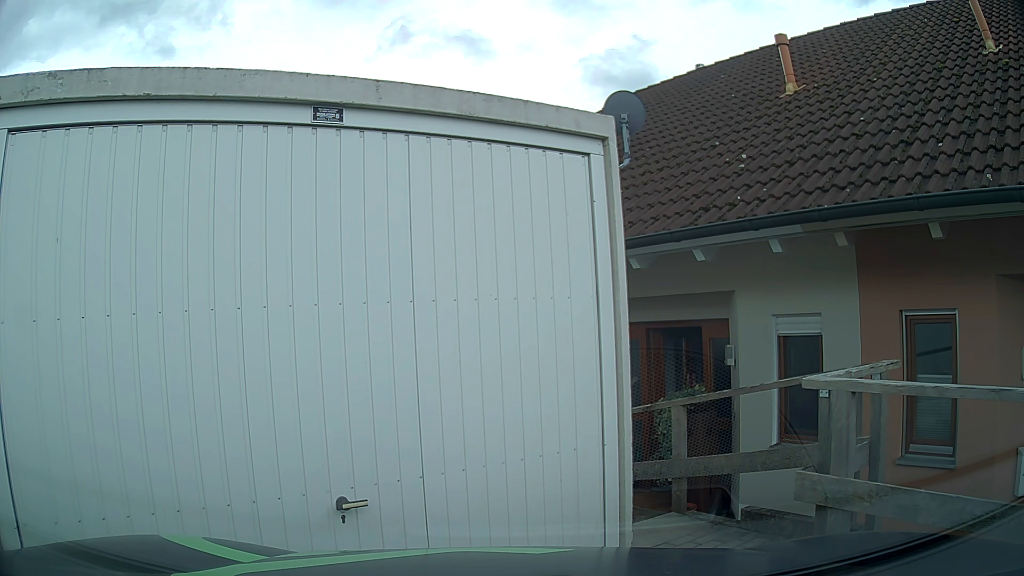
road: residential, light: Day
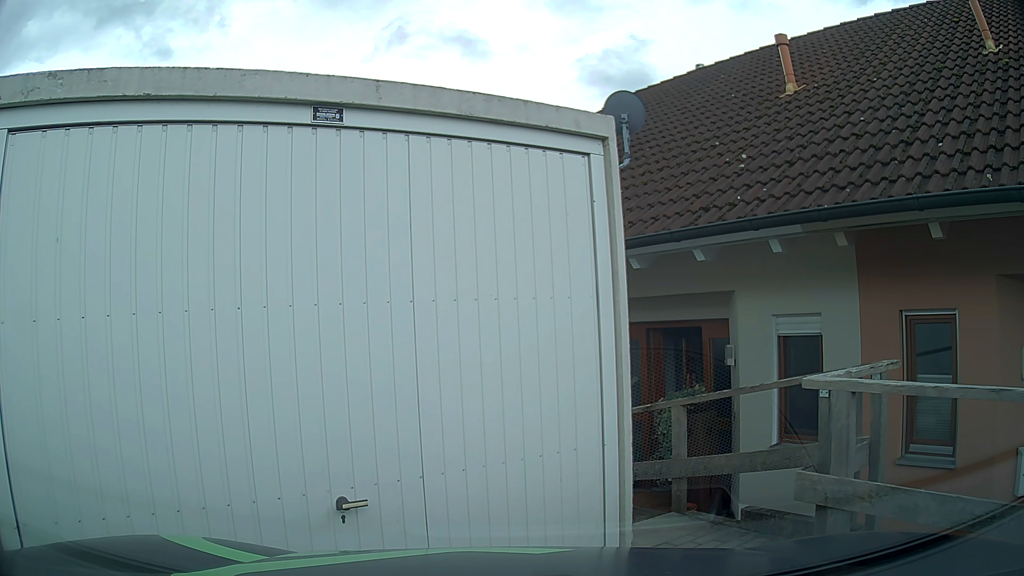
(0.0, 0.0) m; 0°
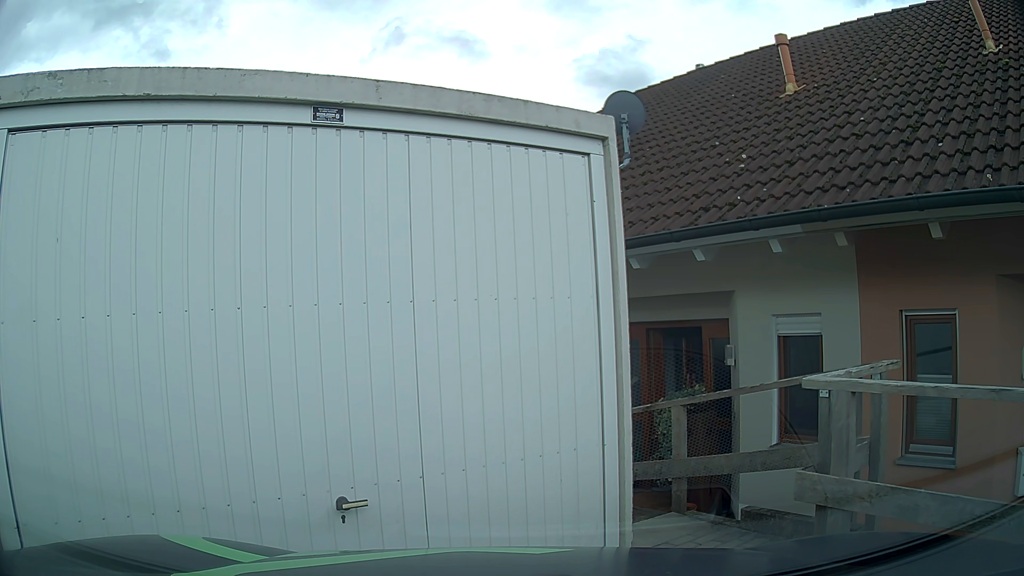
(0.0, 0.0) m; 0°
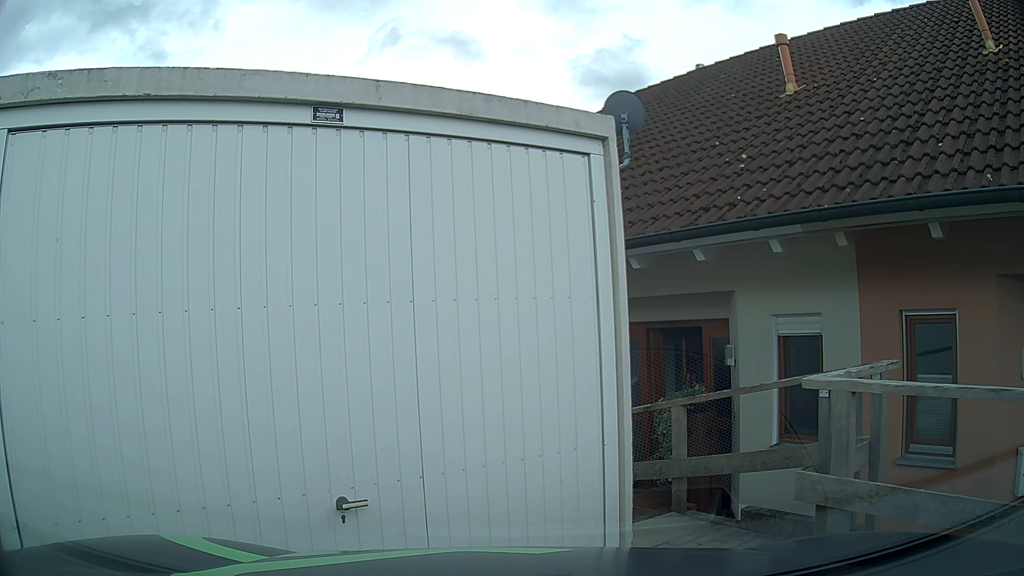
(0.0, 0.0) m; 0°
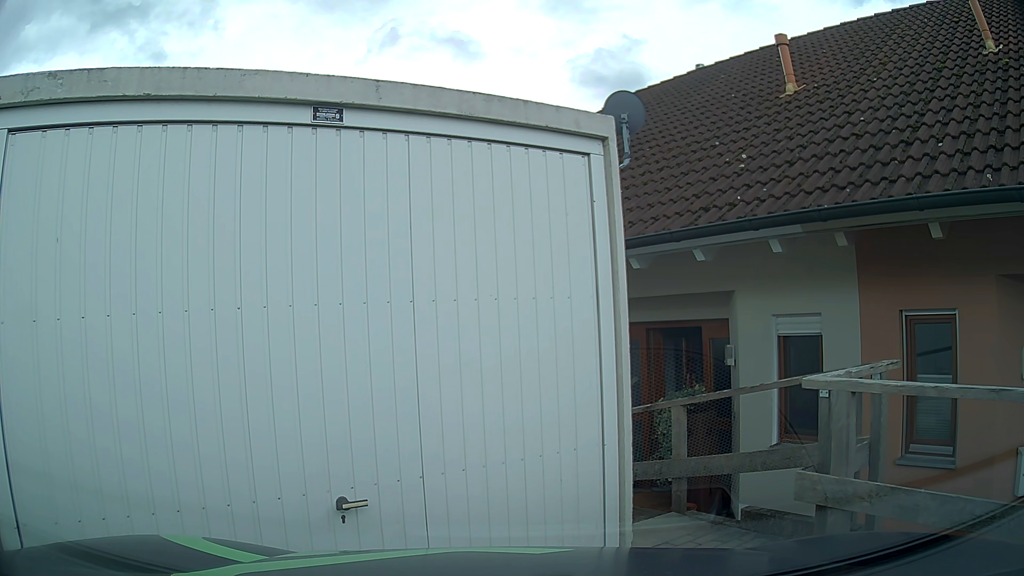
(0.0, 0.0) m; 0°
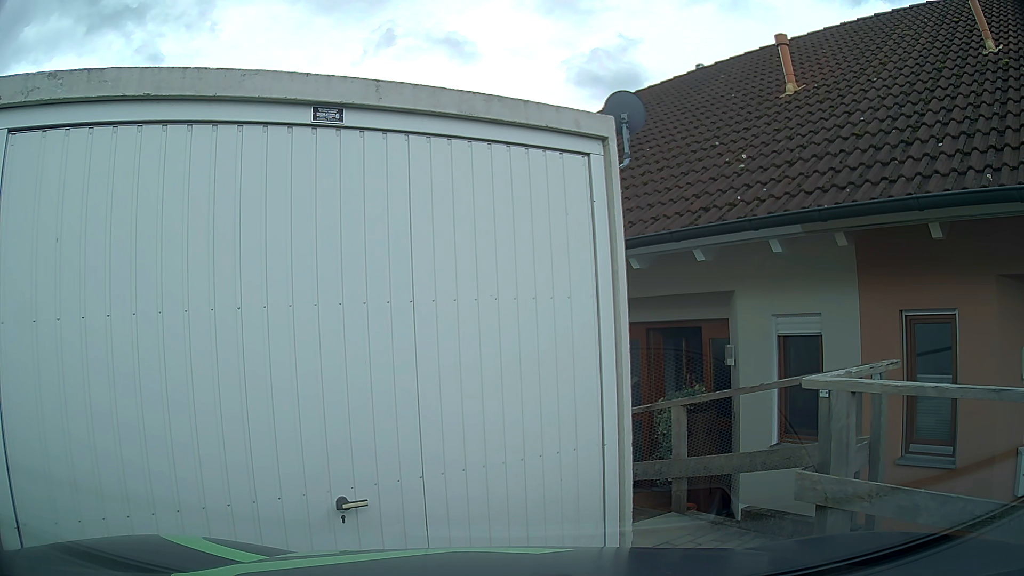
(0.0, 0.0) m; 0°
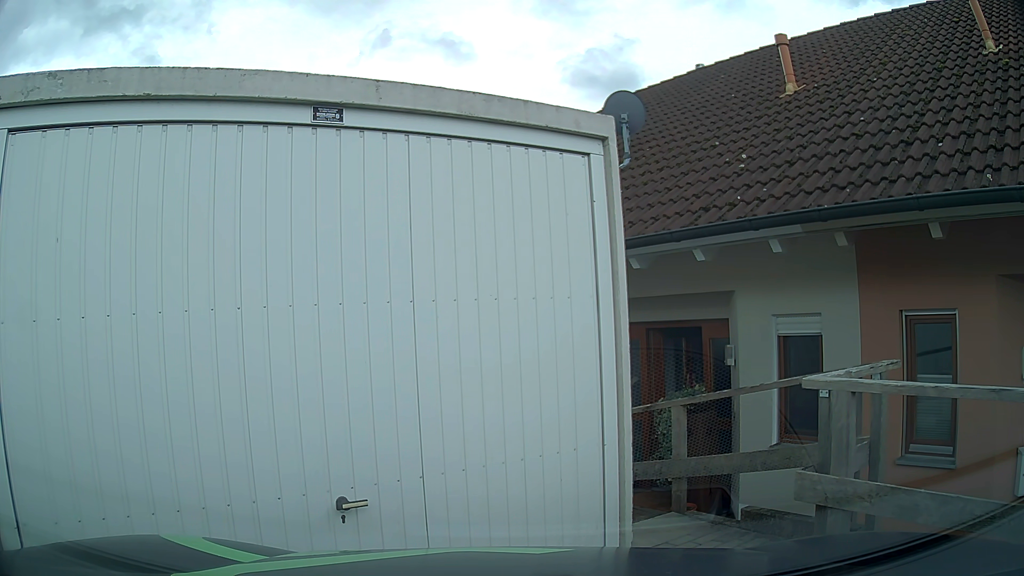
(0.0, 0.0) m; 0°
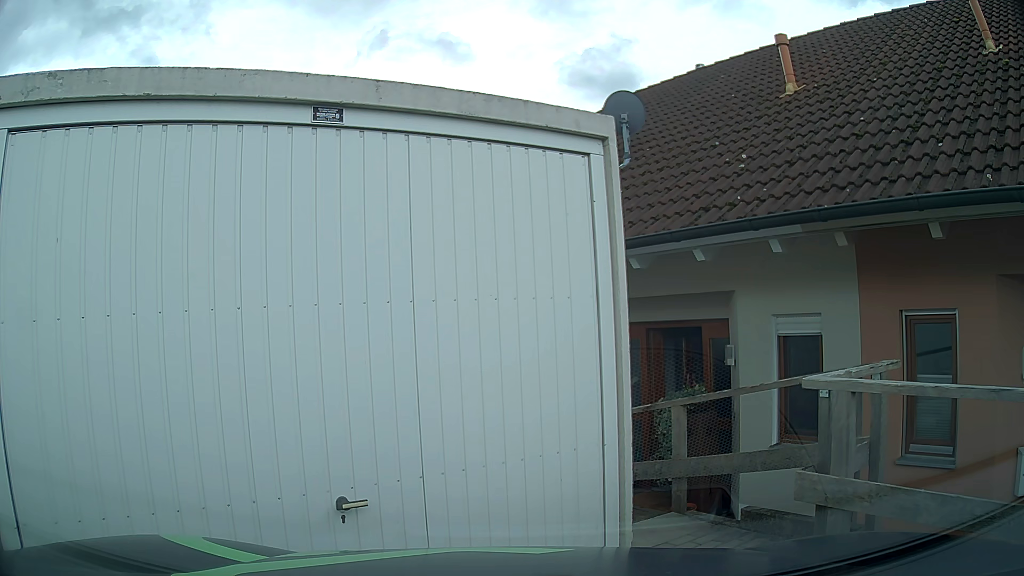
(0.0, 0.0) m; 0°
